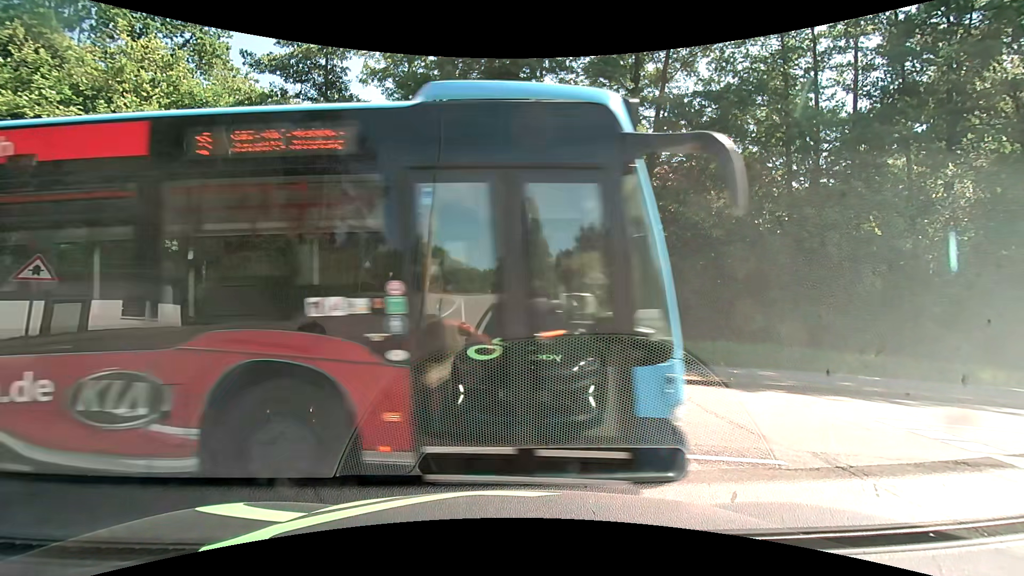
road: unclassified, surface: asphalt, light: Day
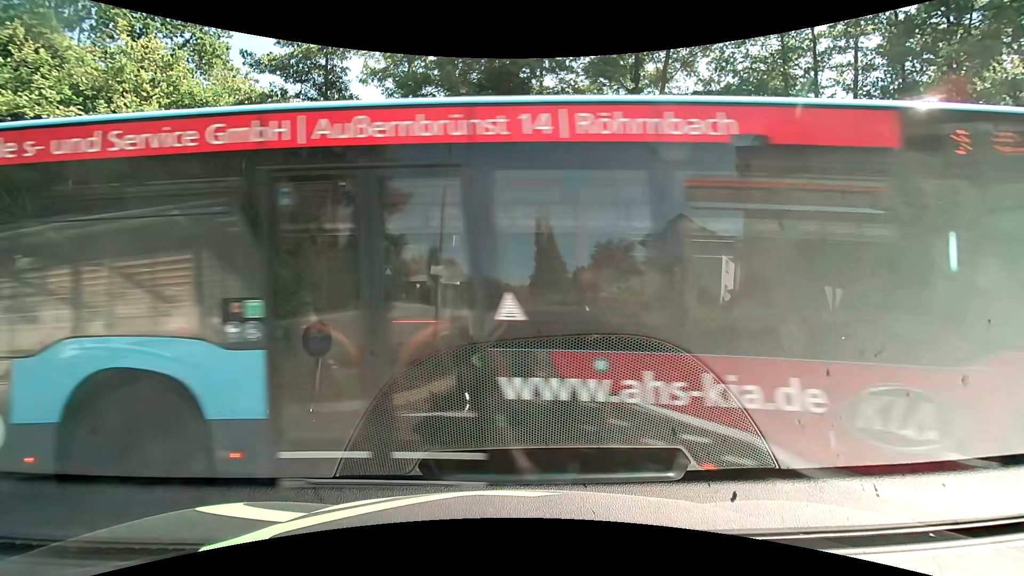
(0.0, 0.0) m; 0°
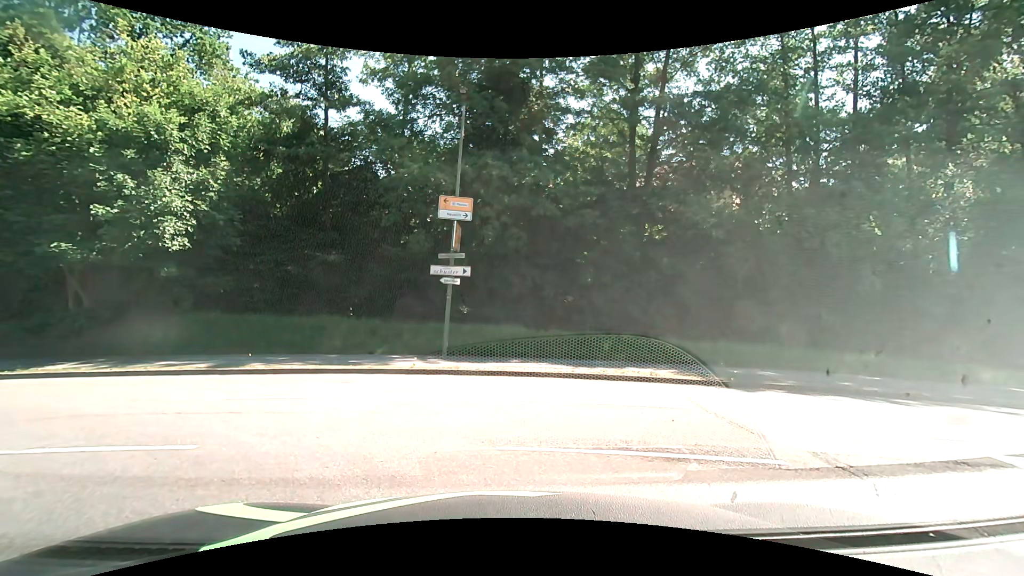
(0.0, 0.0) m; 0°
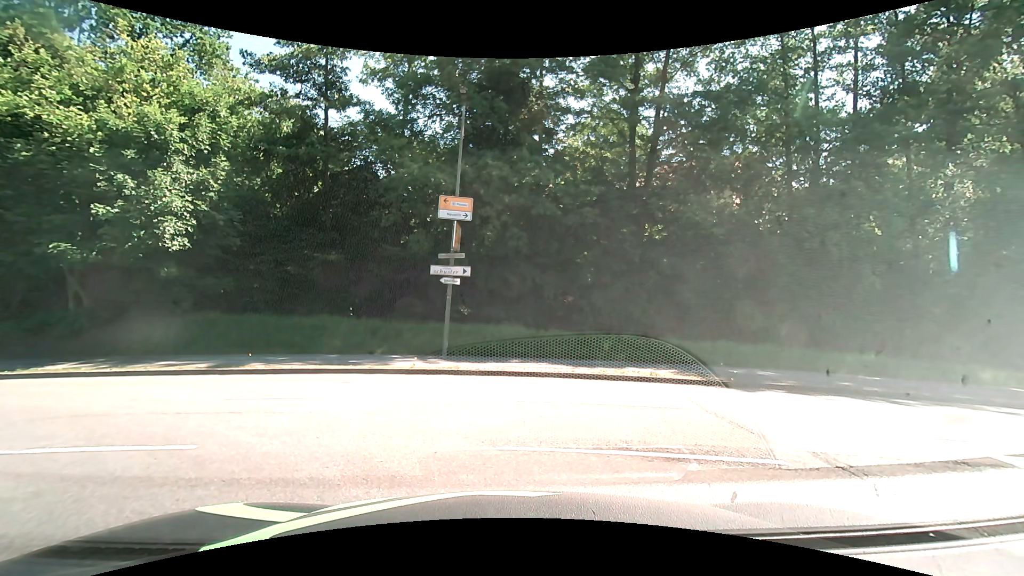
(0.0, 0.0) m; 0°
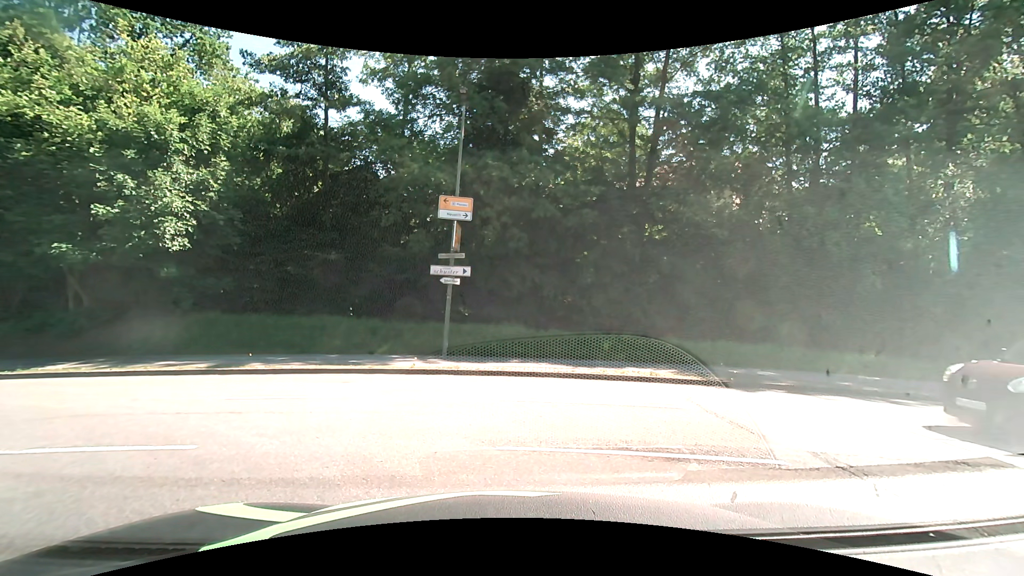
(0.0, 0.0) m; 0°
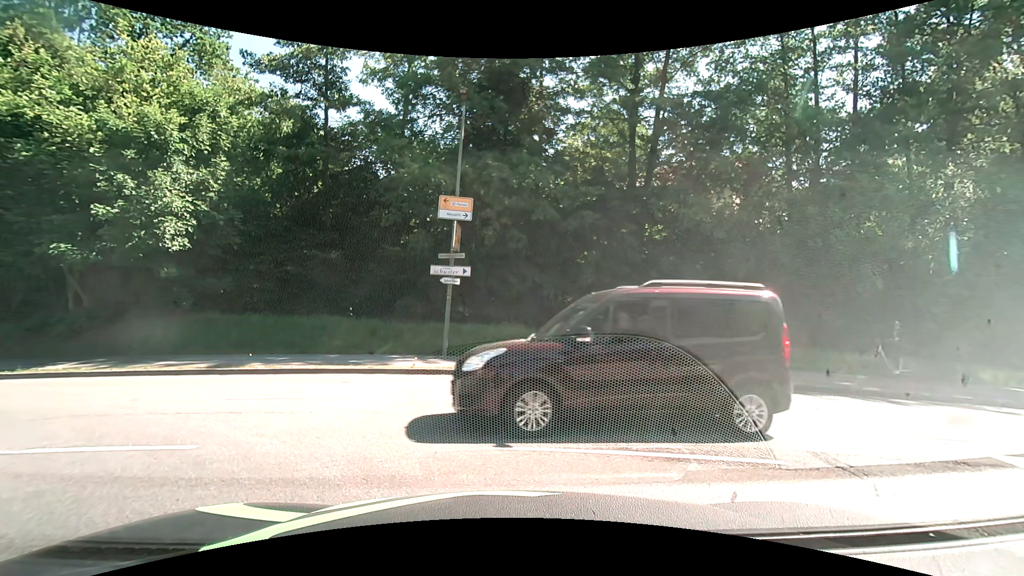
(0.0, 0.0) m; 0°
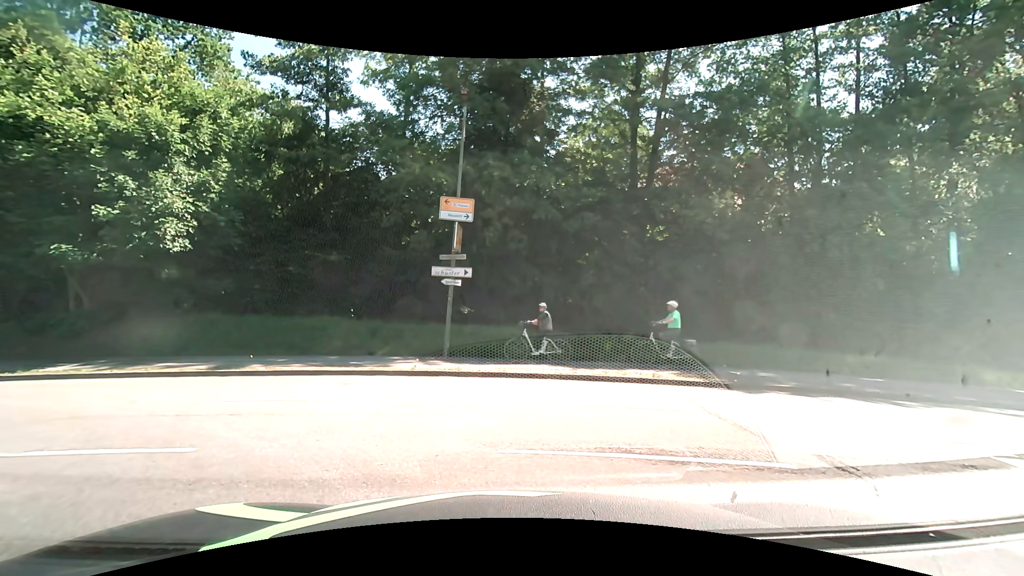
(0.0, 0.0) m; 0°
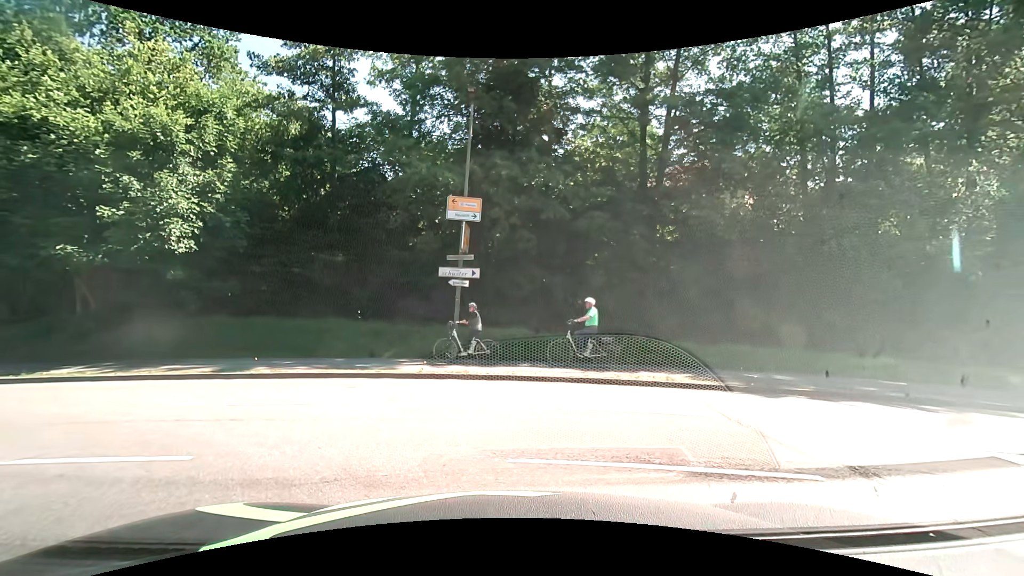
(0.0, +0.3) m; 0°
